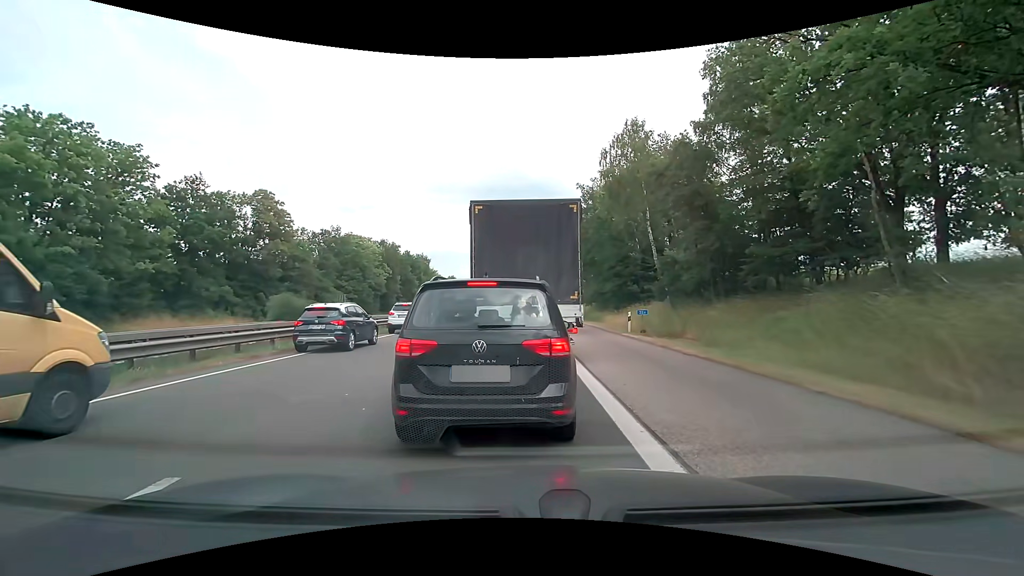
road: motorway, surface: asphalt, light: Day
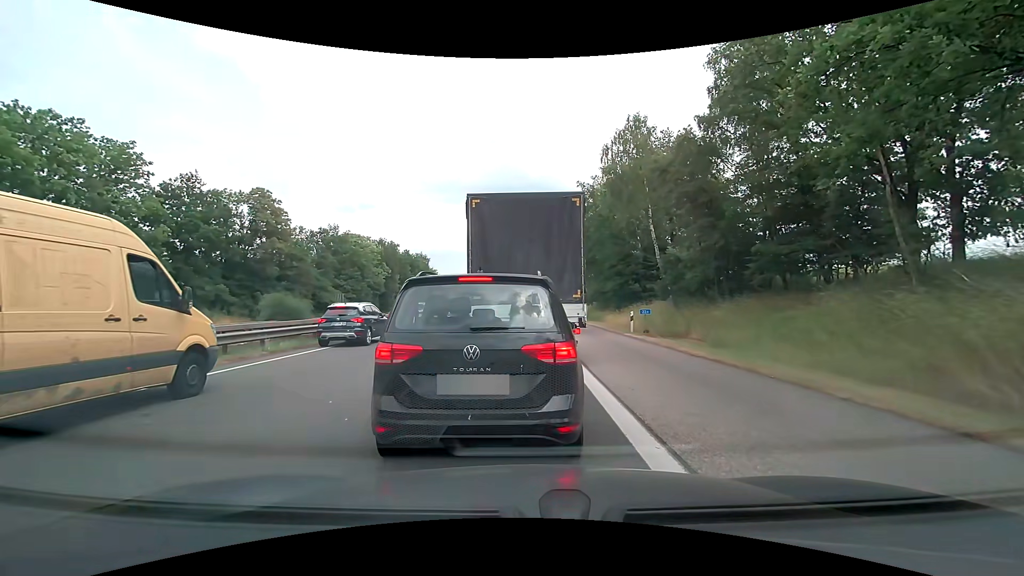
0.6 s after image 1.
(0.0, +0.6) m; 0°
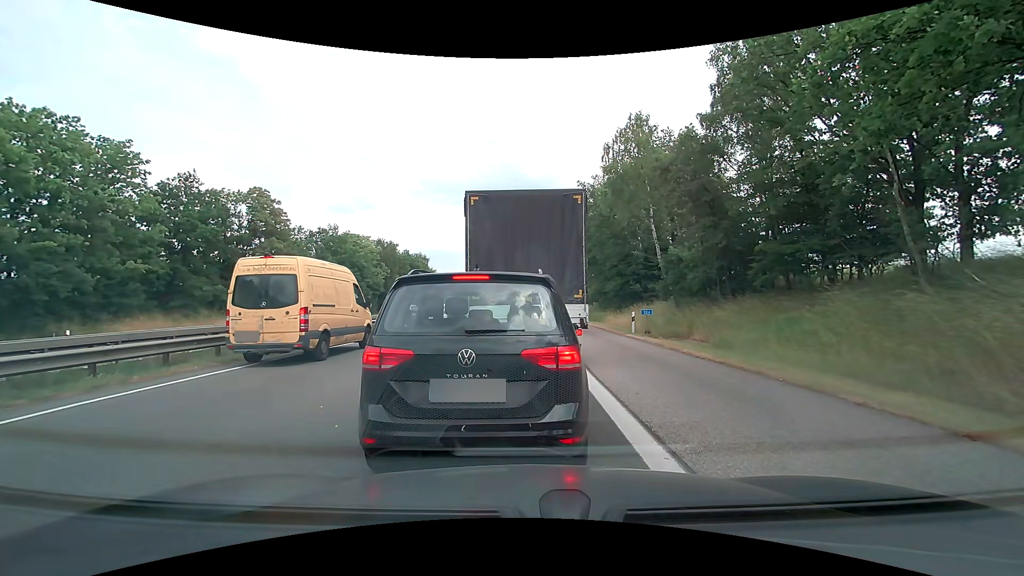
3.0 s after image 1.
(0.0, +0.4) m; 0°
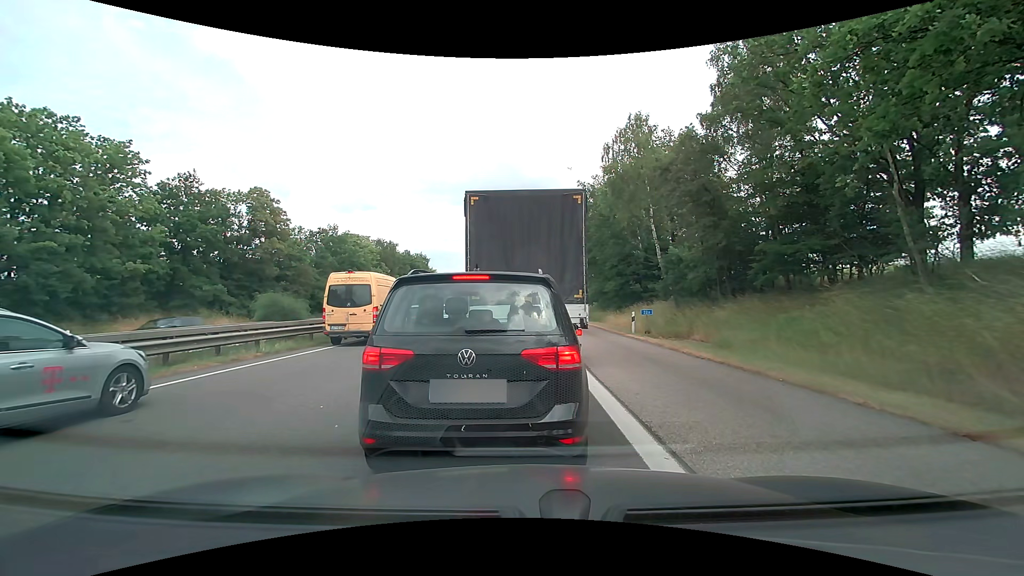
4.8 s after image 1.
(0.0, 0.0) m; 0°
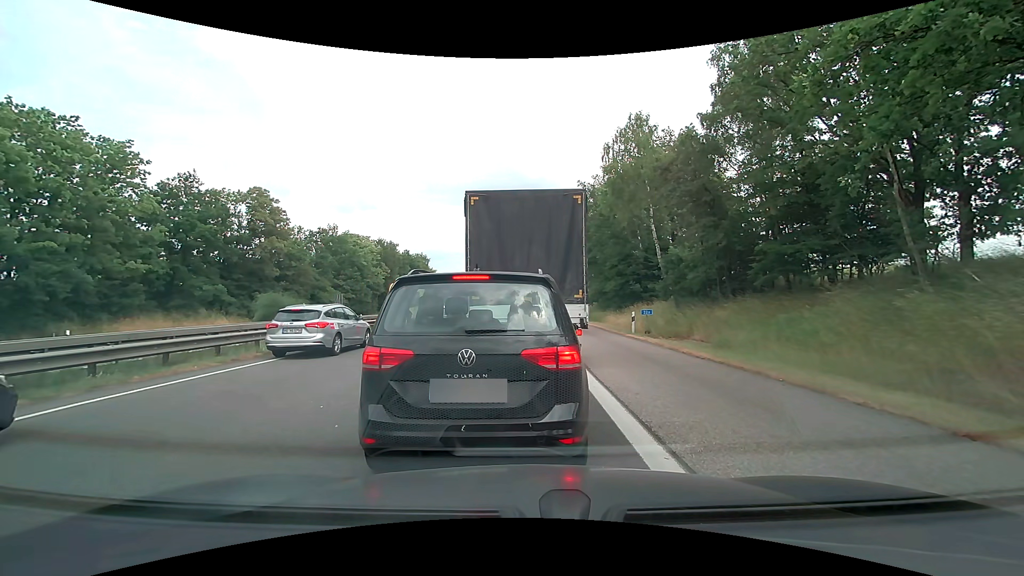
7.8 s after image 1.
(0.0, 0.0) m; 0°
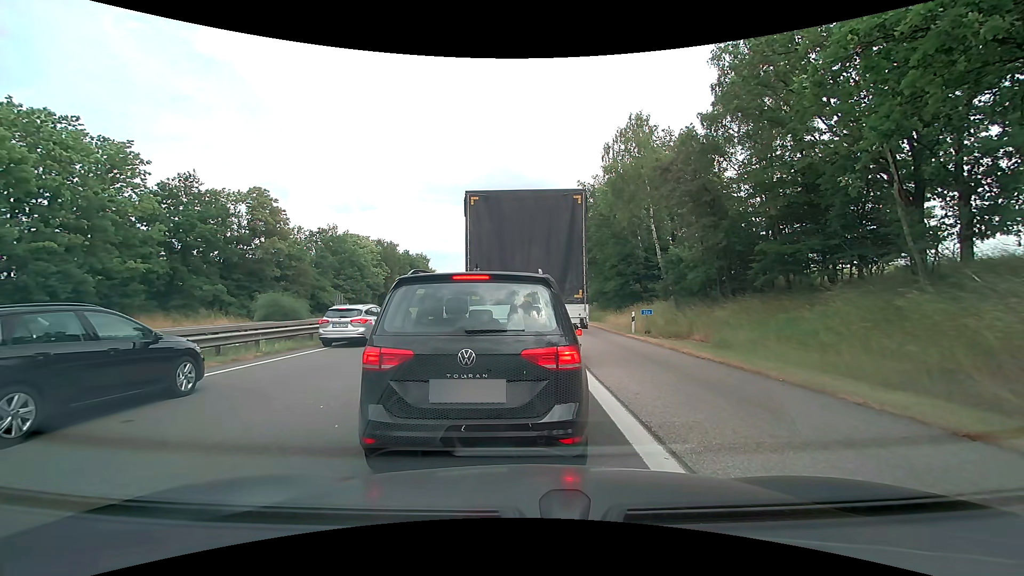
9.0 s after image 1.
(0.0, 0.0) m; 0°
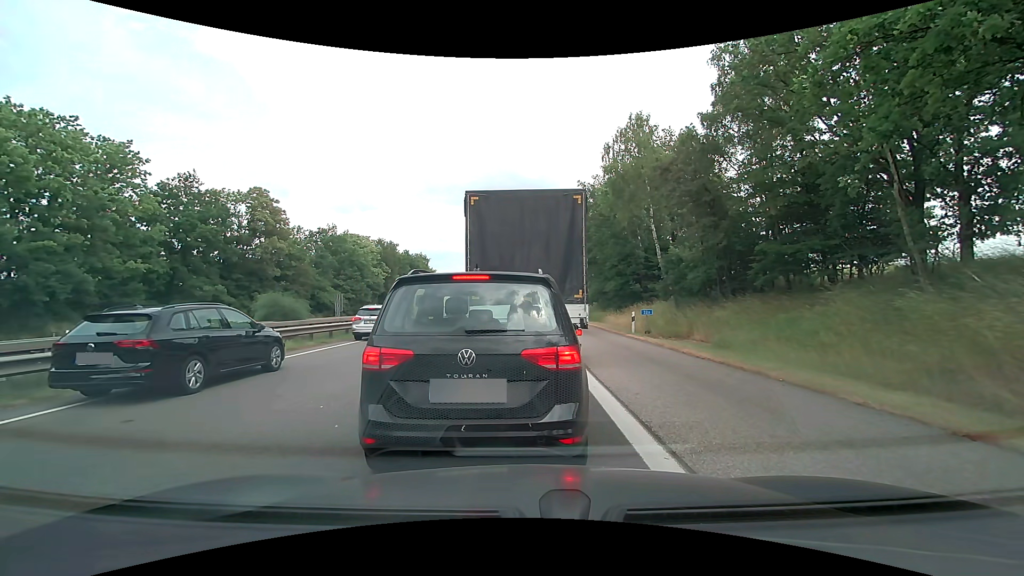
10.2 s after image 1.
(0.0, 0.0) m; 0°
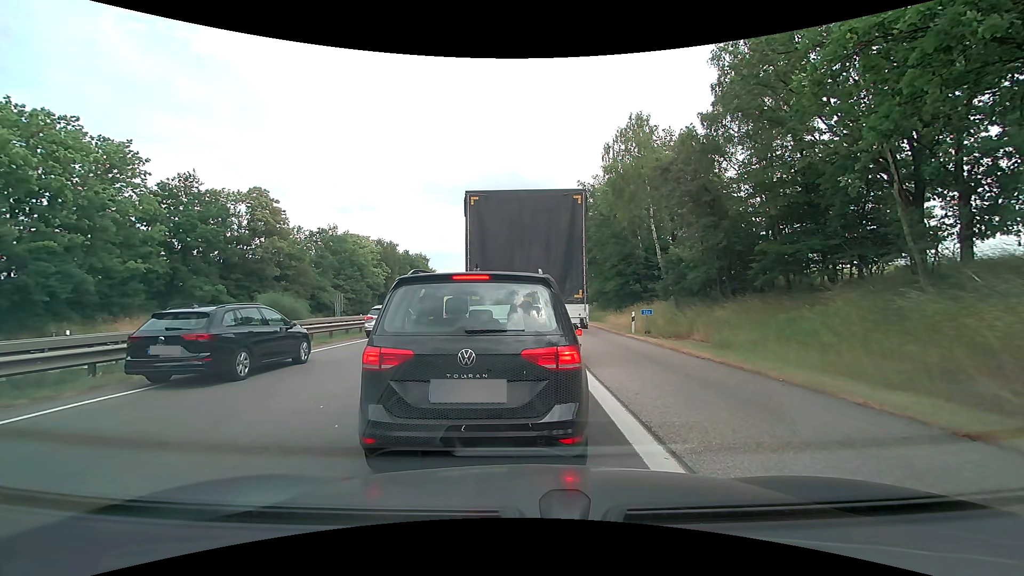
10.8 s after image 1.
(0.0, 0.0) m; 0°
